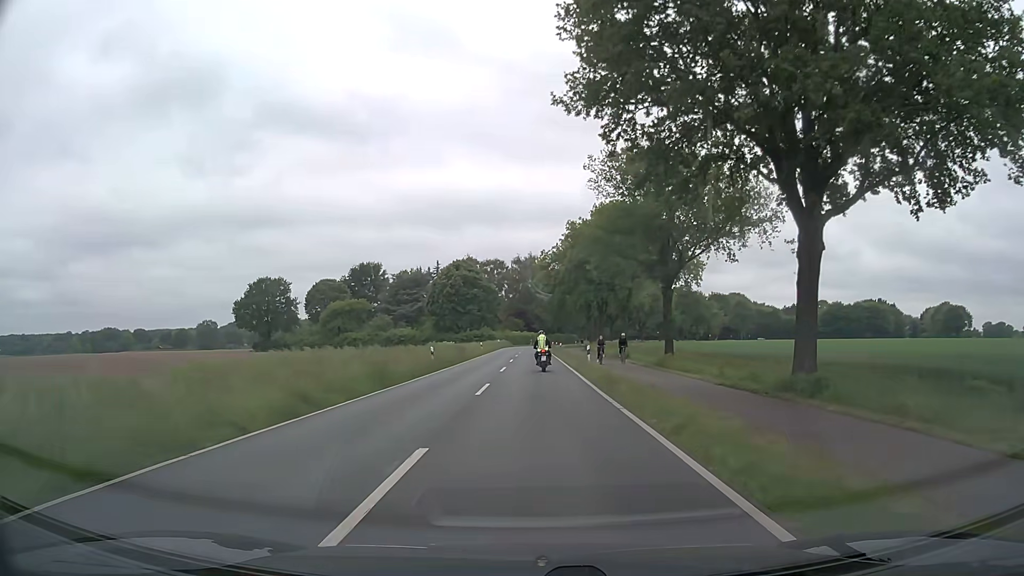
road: secondary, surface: asphalt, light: Day
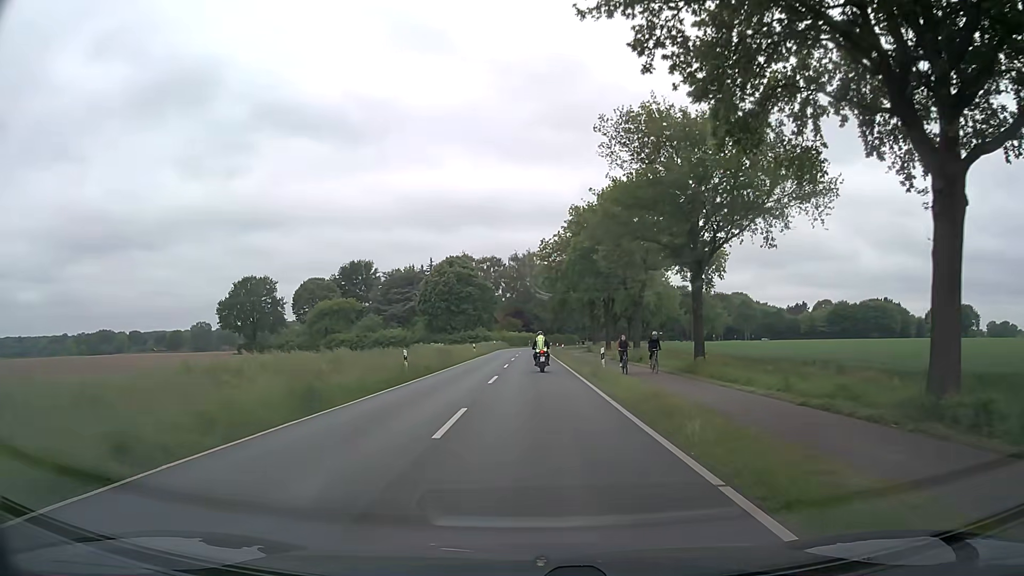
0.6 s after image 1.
(0.0, +7.2) m; 0°
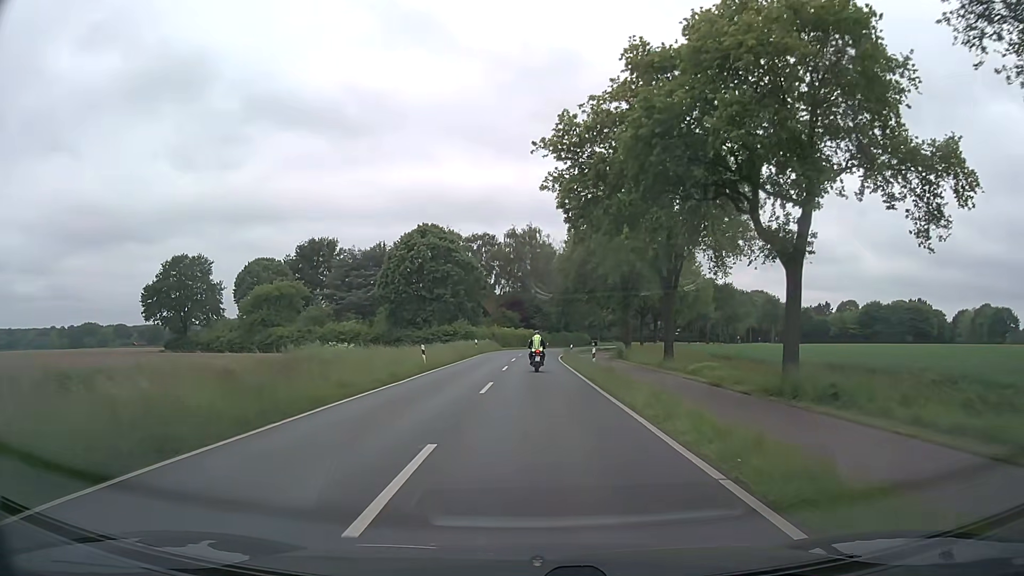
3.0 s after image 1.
(0.0, +29.3) m; 0°
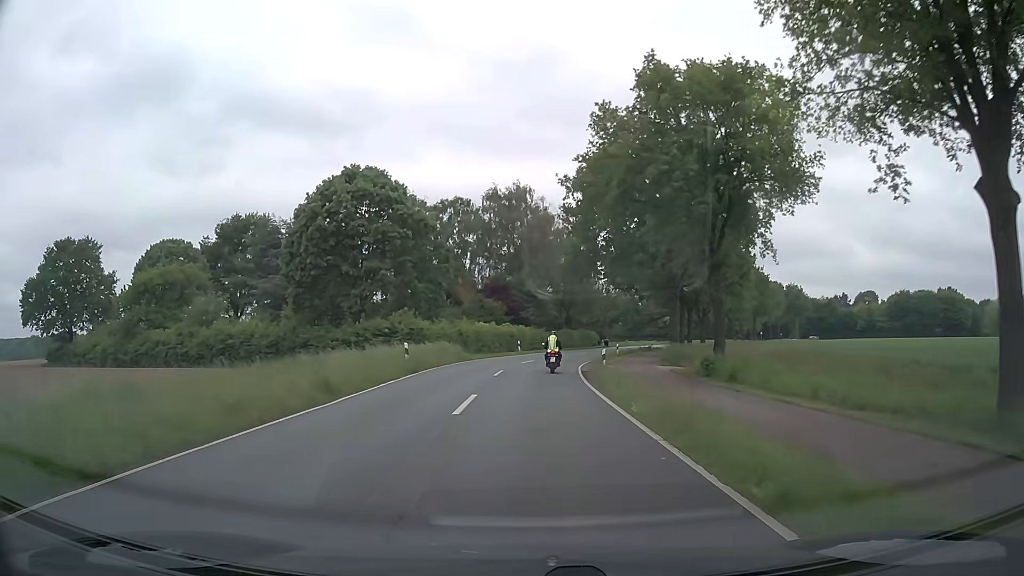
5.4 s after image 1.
(+0.2, +29.2) m; +1°
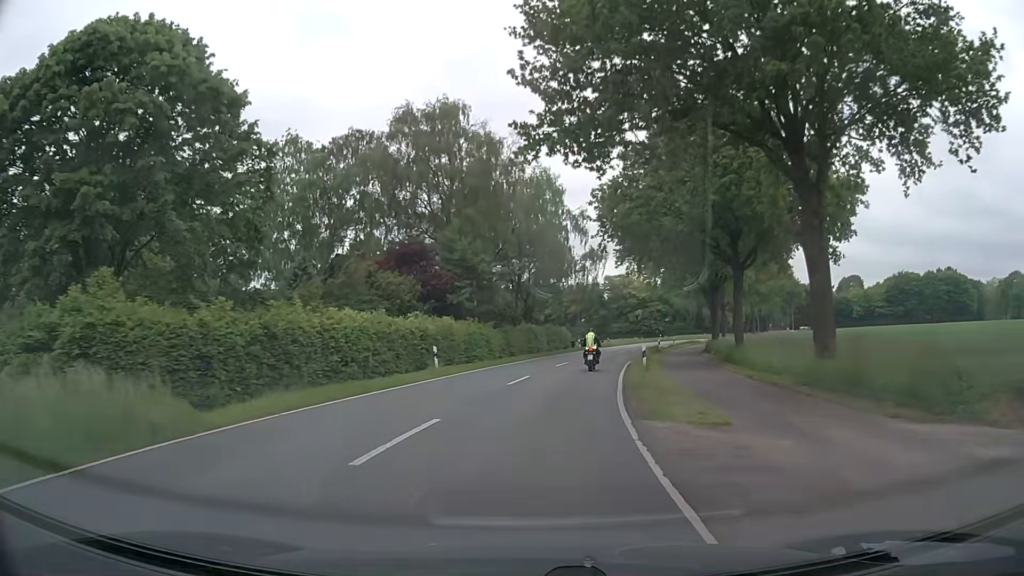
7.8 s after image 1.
(+0.7, +29.1) m; +3°
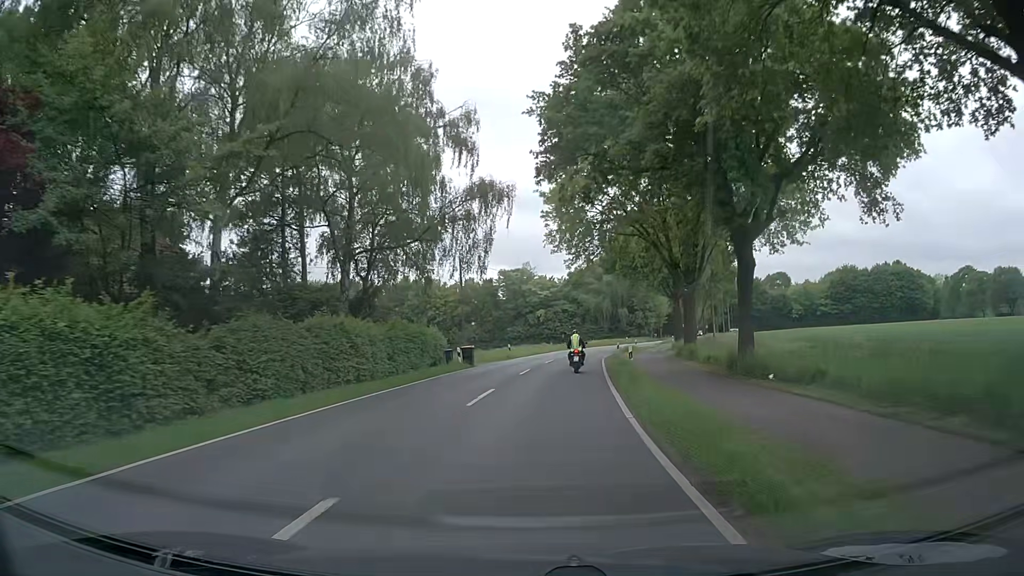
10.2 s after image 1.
(+2.9, +29.3) m; +10°
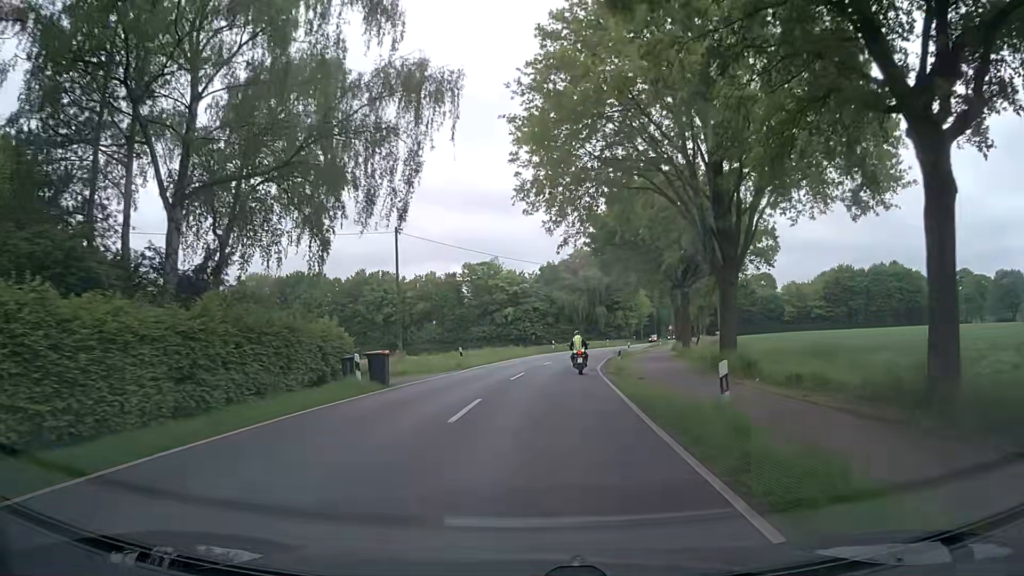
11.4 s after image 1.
(+0.4, +15.0) m; +3°
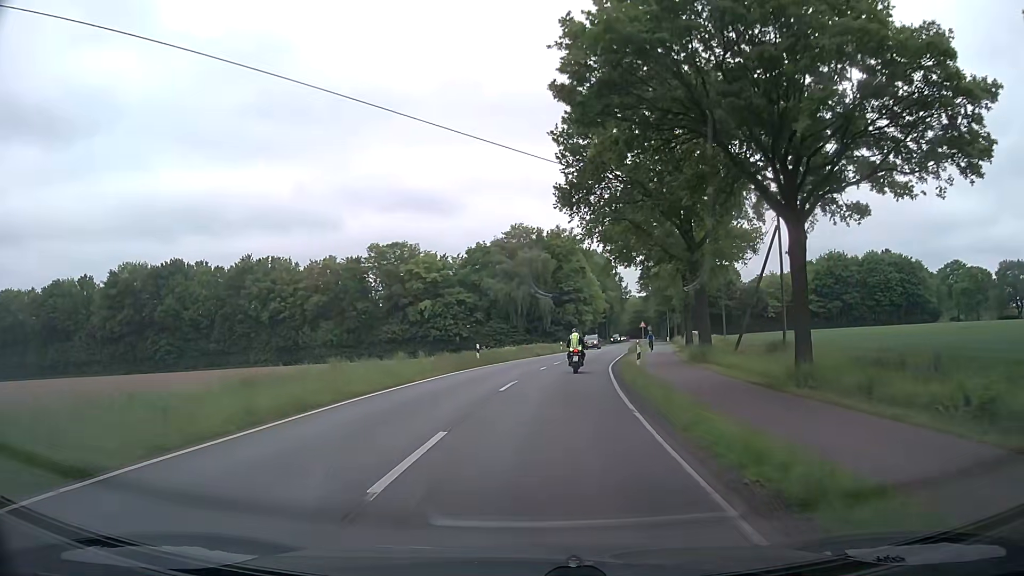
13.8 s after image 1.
(+1.3, +29.7) m; +5°
(0, +10) (+1, +20) (+2, +30) (+4, +40) (+5, +50) (+7, +59) (+9, +69) (+11, +79) (+13, +89) (+16, +99) m
